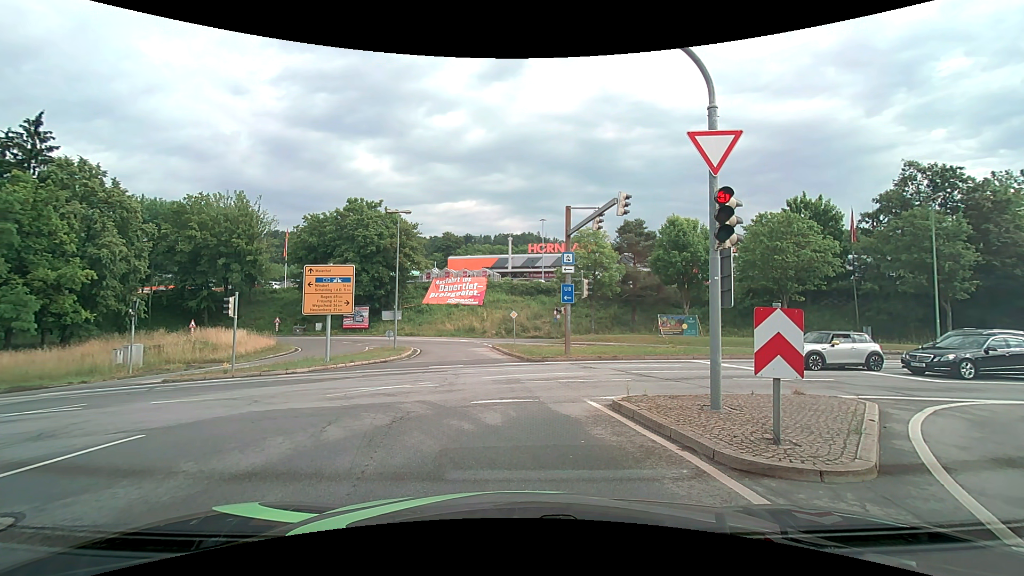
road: primary_link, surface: asphalt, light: Day
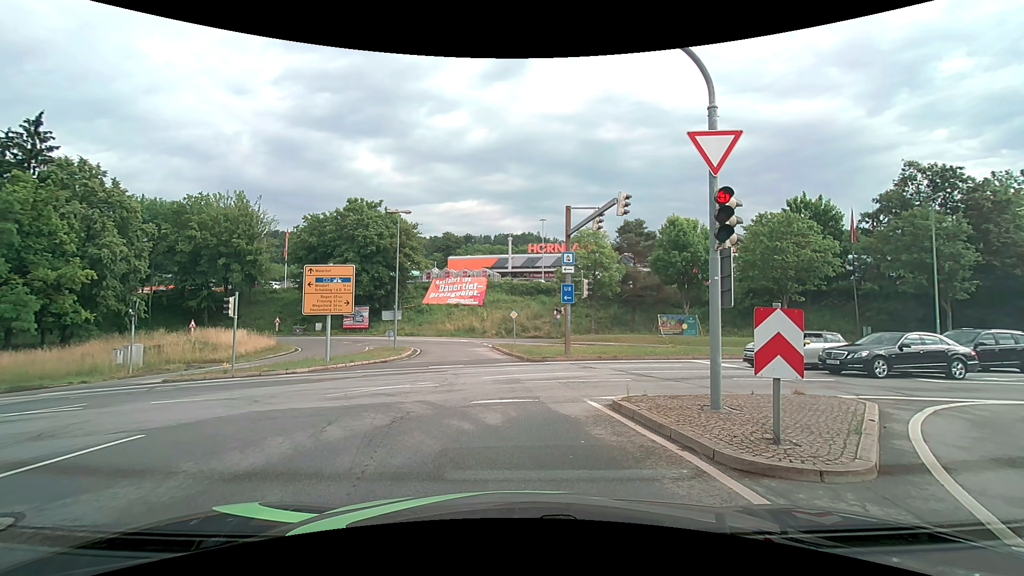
(0.0, 0.0) m; 0°
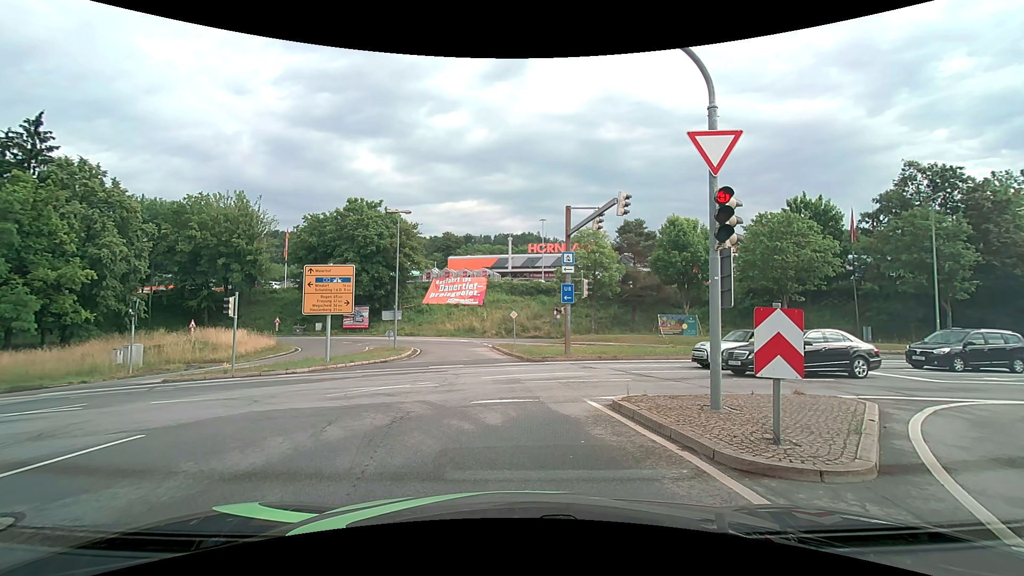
(0.0, 0.0) m; 0°
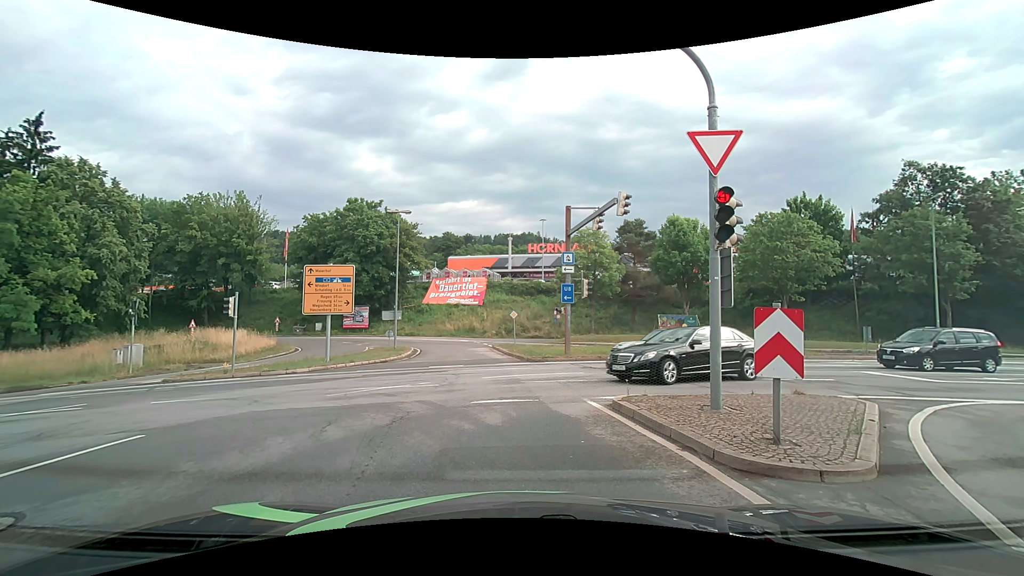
(0.0, 0.0) m; 0°
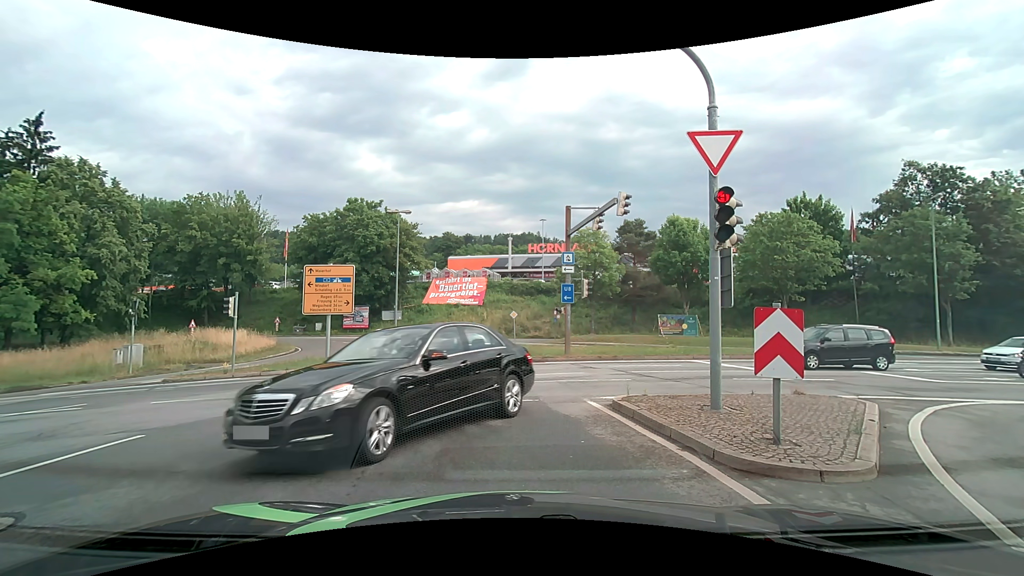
(0.0, 0.0) m; 0°
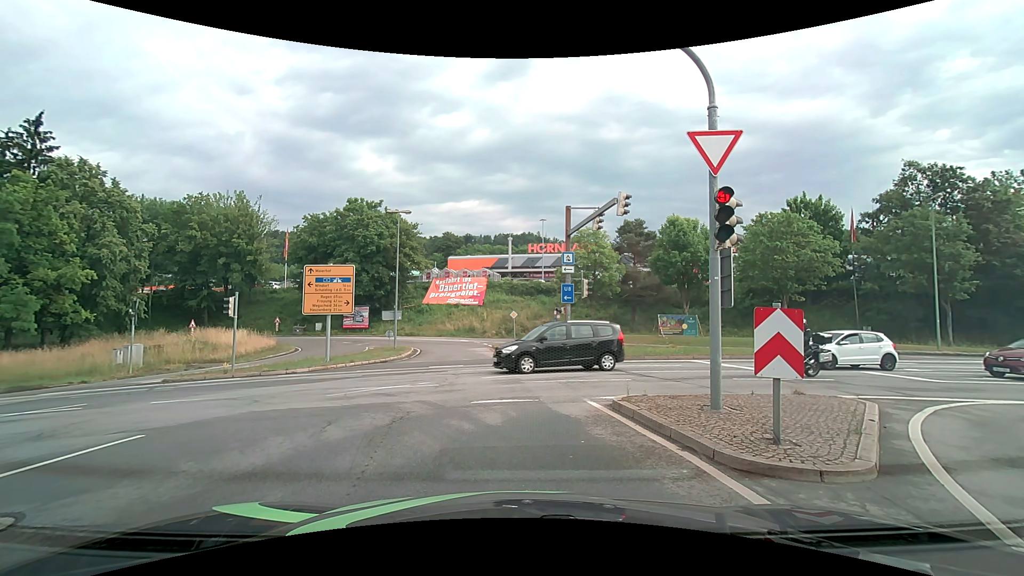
(0.0, 0.0) m; 0°
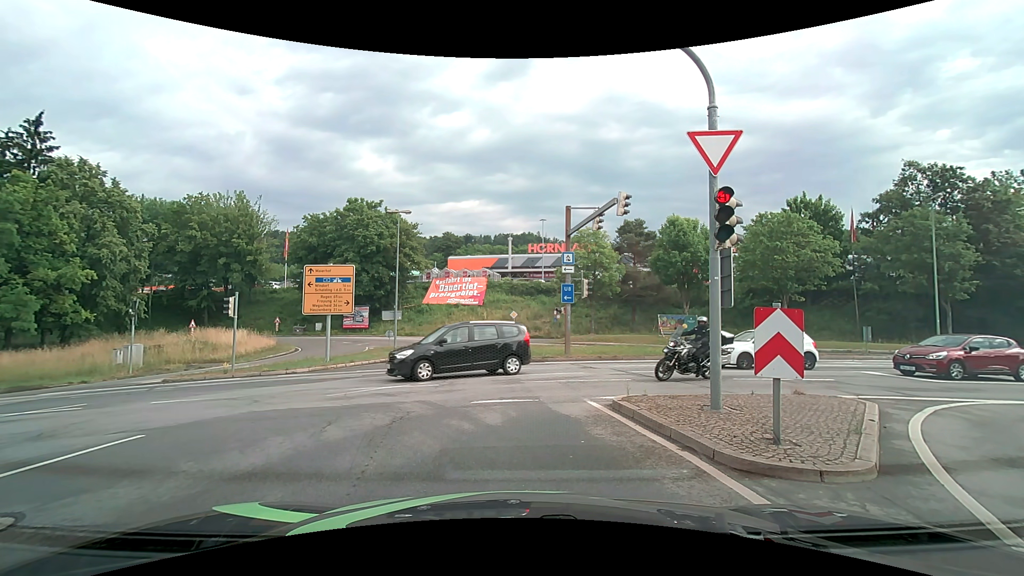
(0.0, 0.0) m; 0°
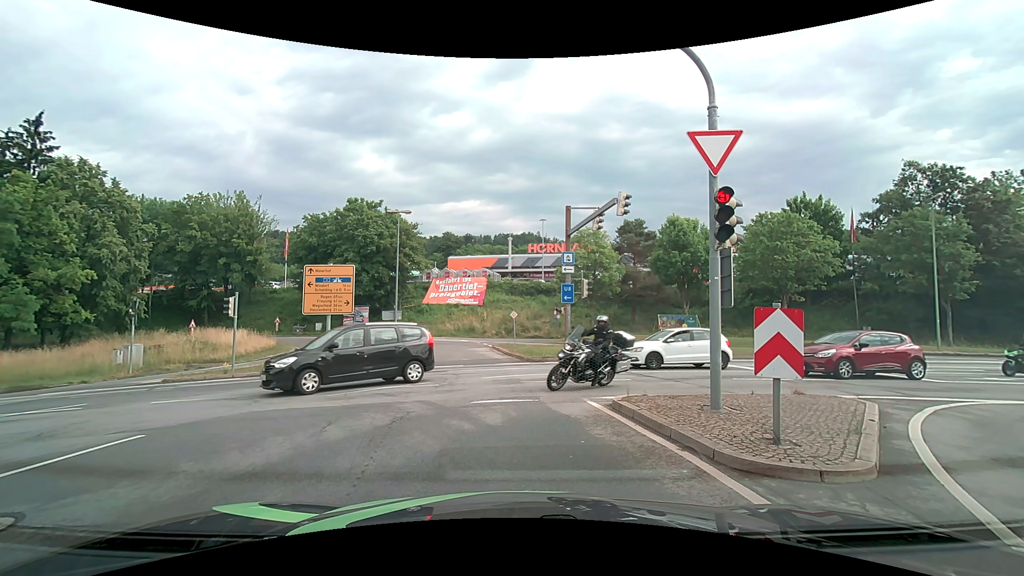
(0.0, 0.0) m; 0°
(-2, +10) (-10, +16) (-20, +18) (-30, +18) (-40, +18) (-50, +17) (-60, +17) (-70, +16) (-80, +16) (-90, +16) m
